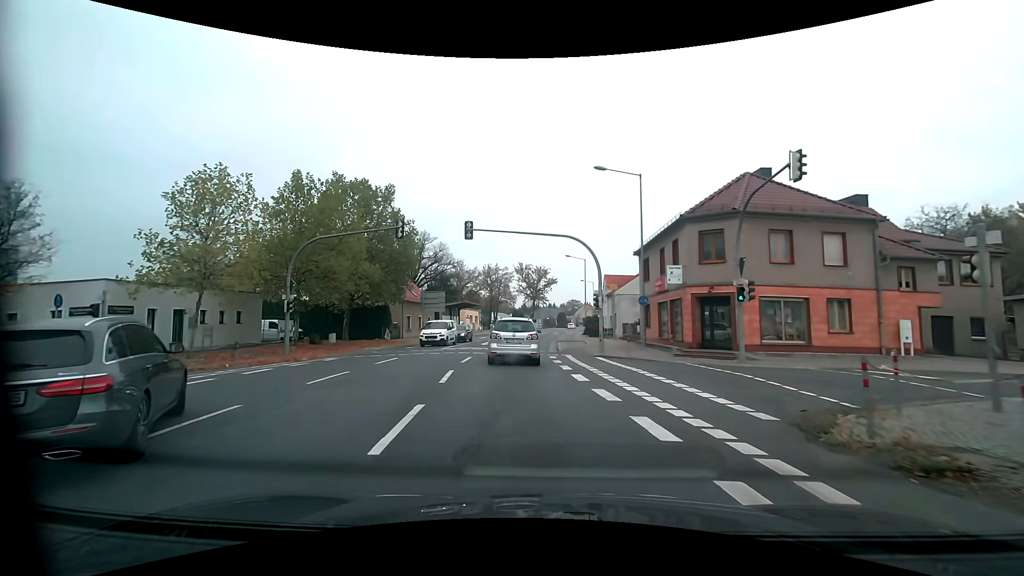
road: primary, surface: asphalt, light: Day
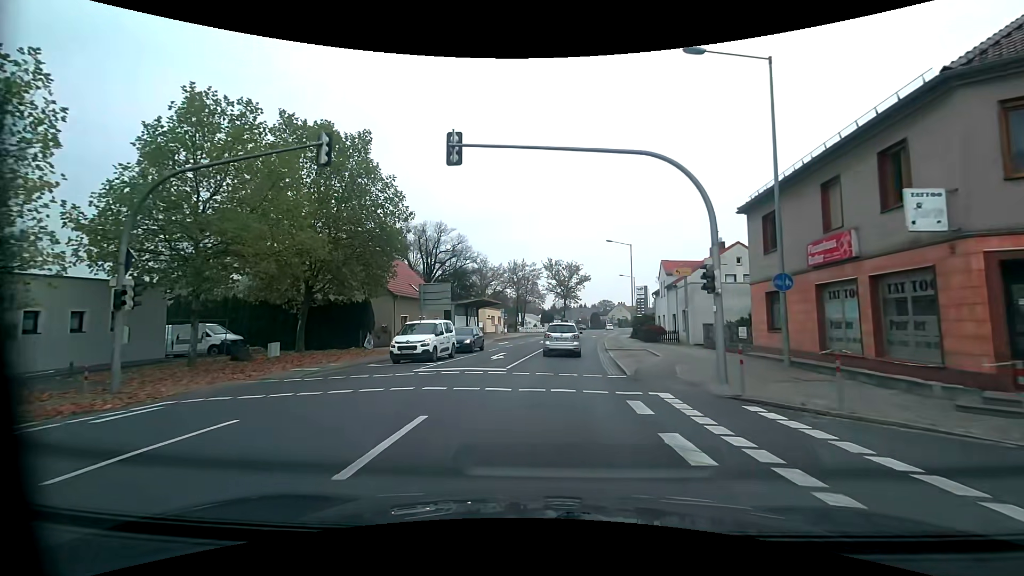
(-0.2, +13.3) m; -2°
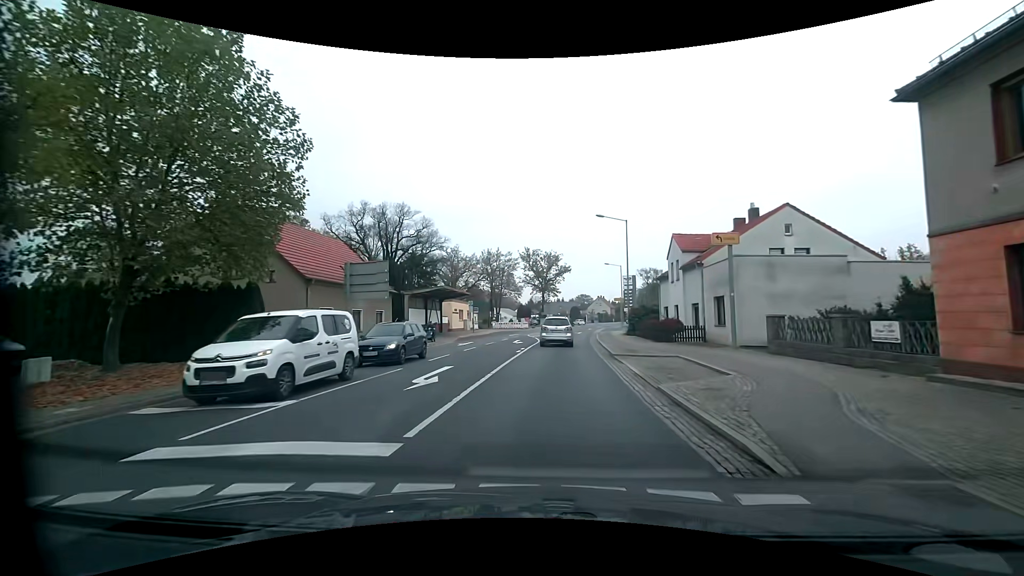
(+0.1, +11.0) m; +3°
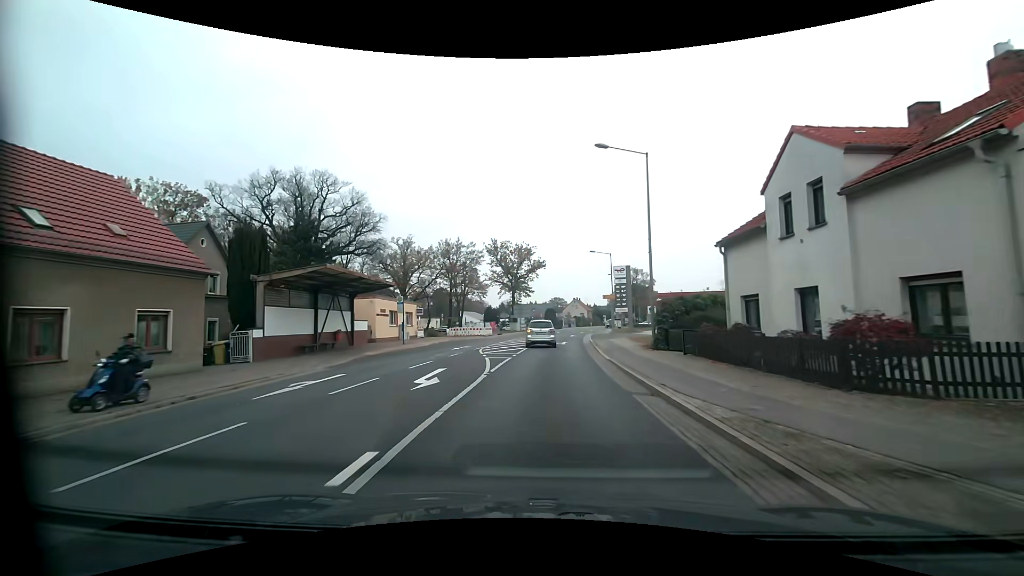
(+0.6, +19.6) m; +3°
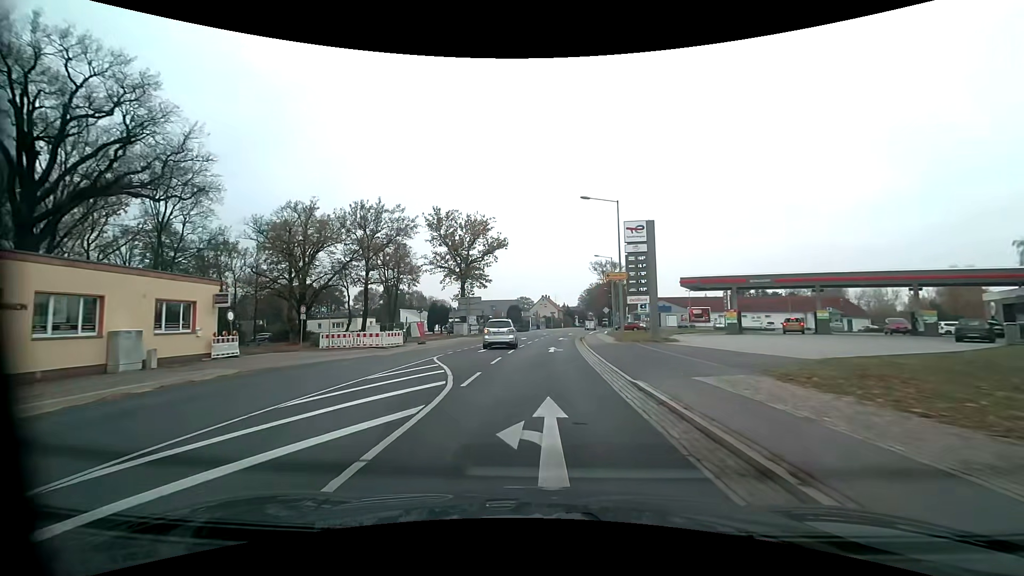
(+1.2, +29.3) m; +4°
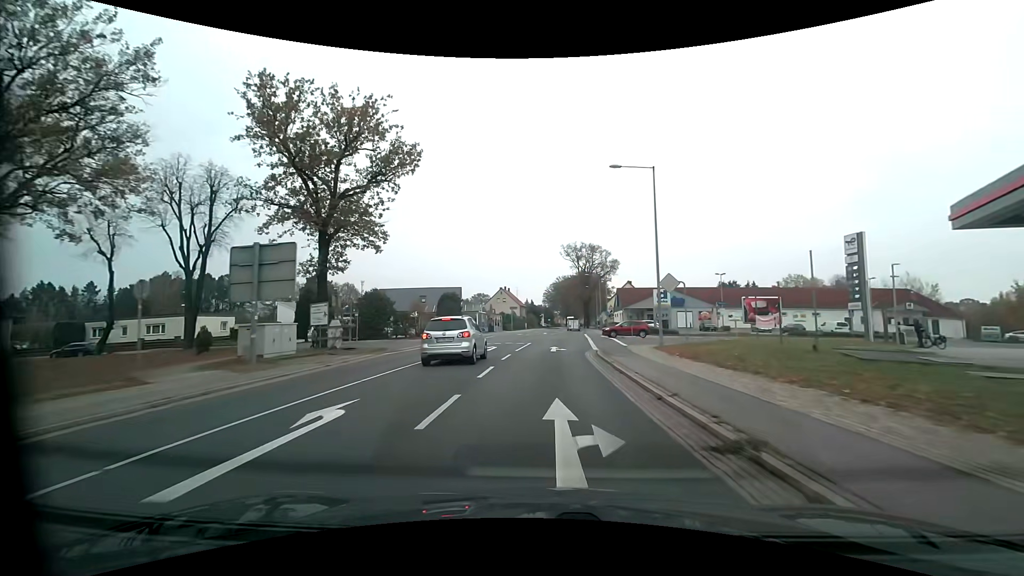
(+1.2, +40.4) m; +4°
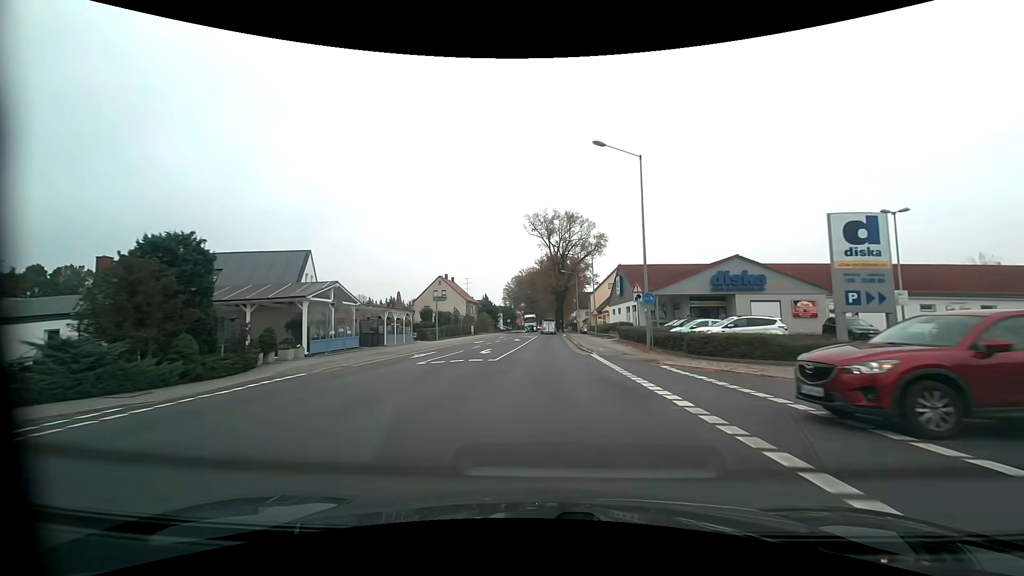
(+1.8, +42.1) m; +4°
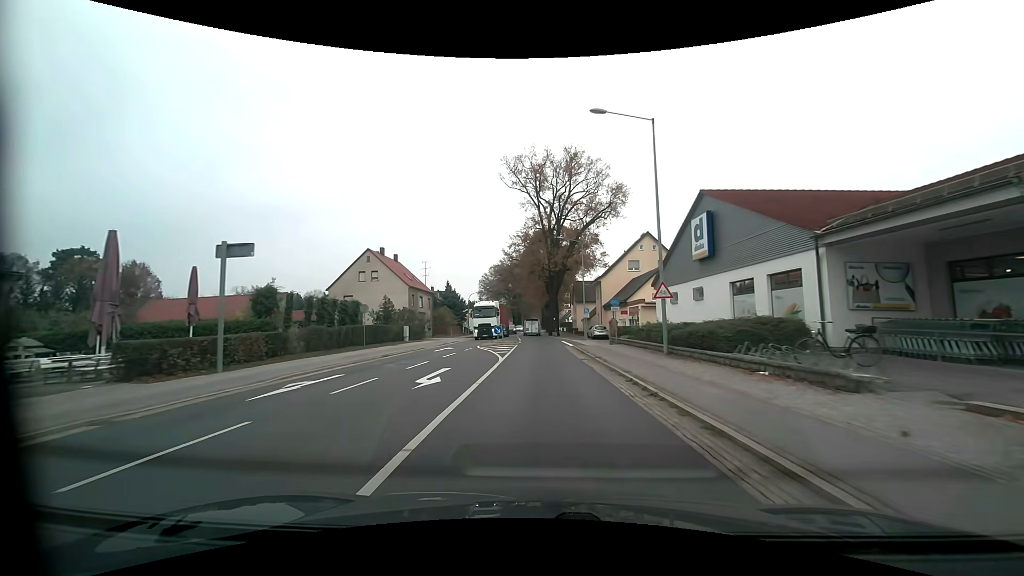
(+0.5, +33.8) m; +2°
(0, +10) (0, +20) (0, +30) (0, +40) (0, +50) (-1, +60) (-1, +70) (-1, +80) (-1, +90) (-1, +100) m
